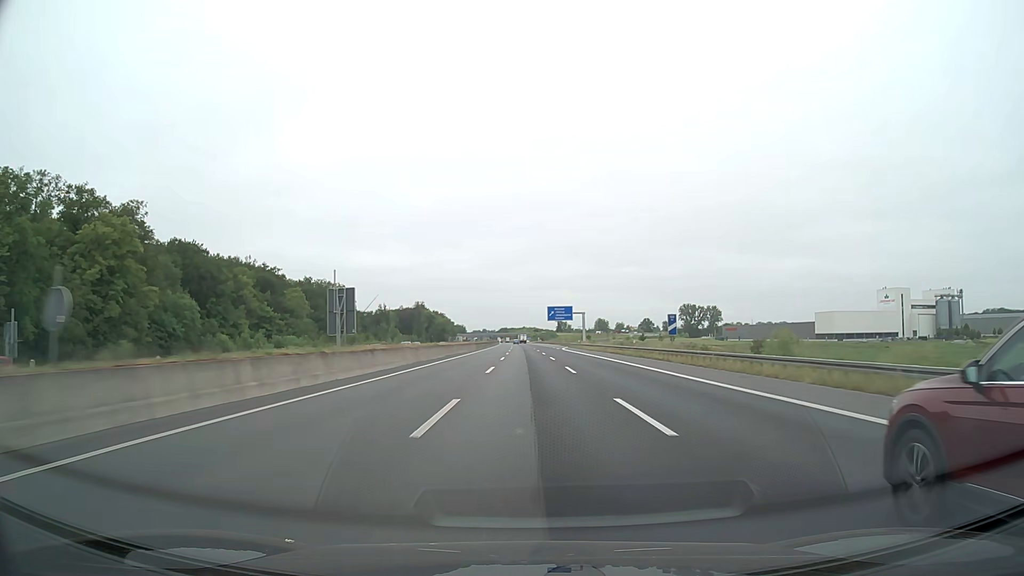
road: motorway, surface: asphalt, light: Day
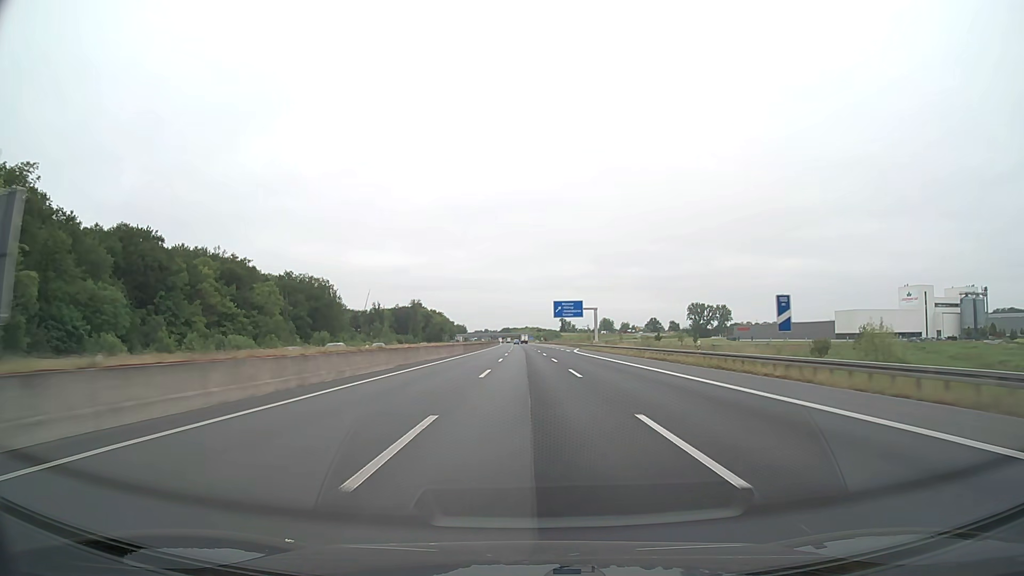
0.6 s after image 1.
(0.0, +21.7) m; 0°
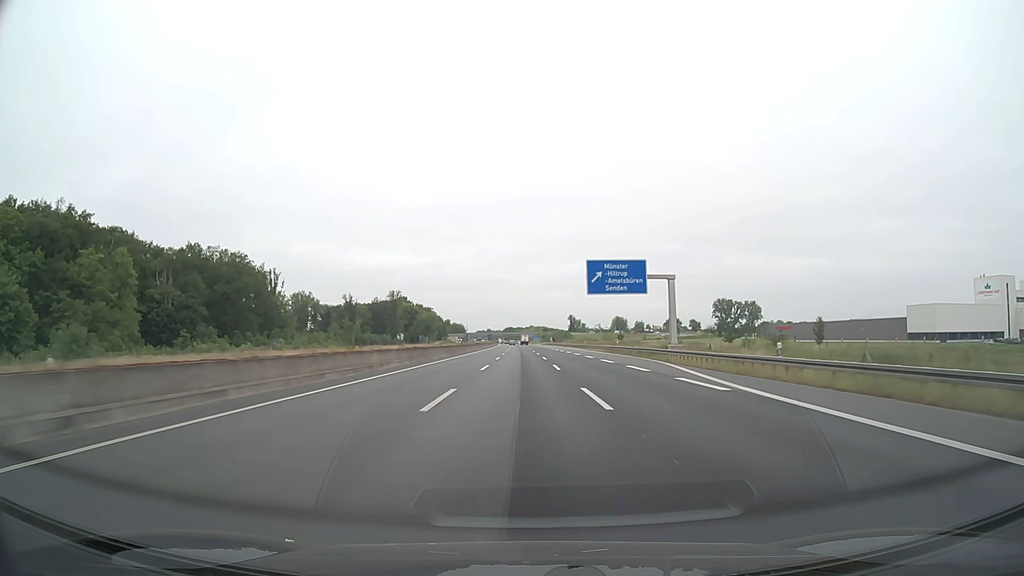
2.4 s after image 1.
(-0.2, +66.5) m; 0°
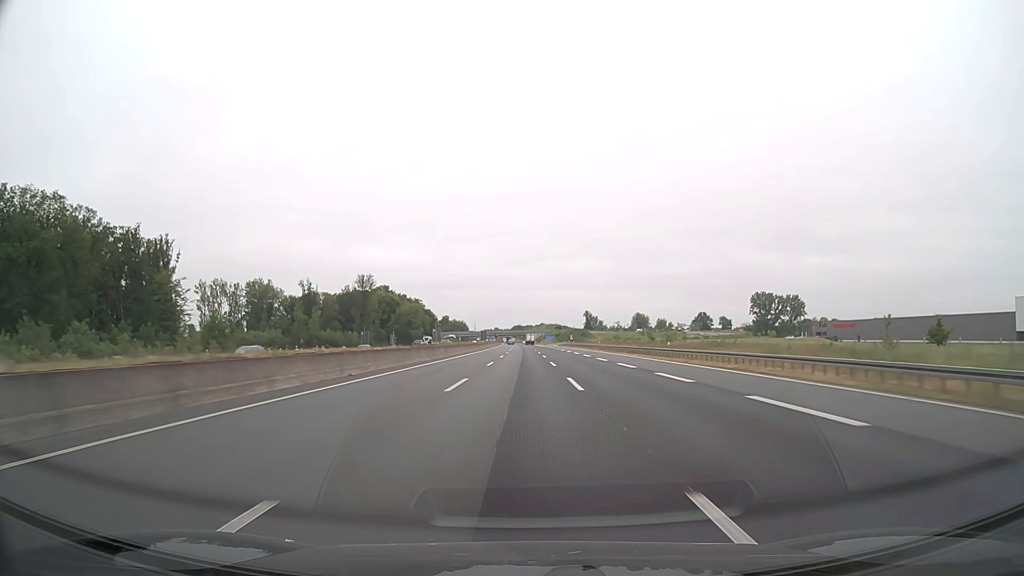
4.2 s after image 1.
(-0.4, +68.3) m; -1°
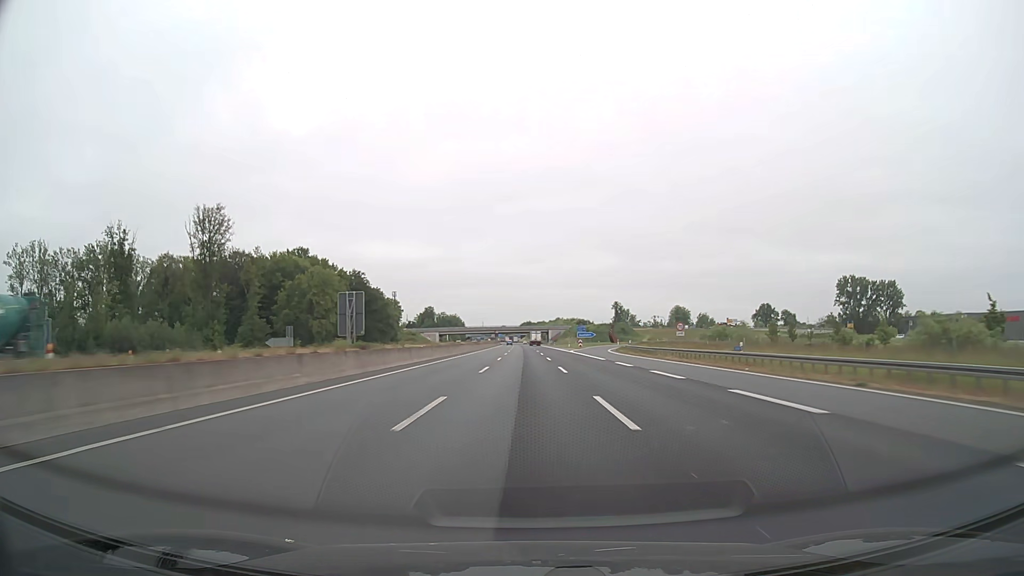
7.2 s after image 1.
(-1.0, +117.9) m; -1°
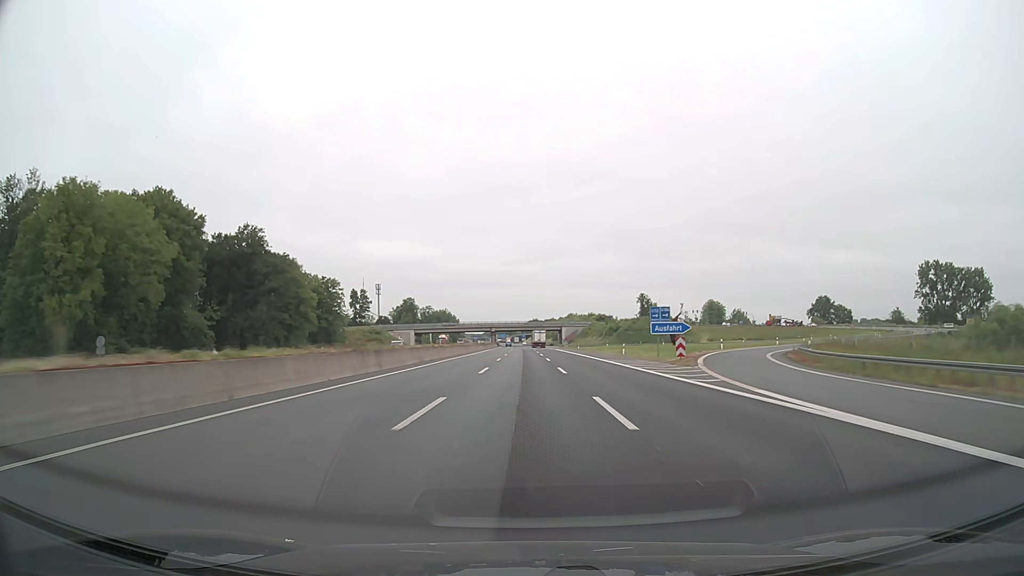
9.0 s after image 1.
(-0.3, +73.2) m; 0°
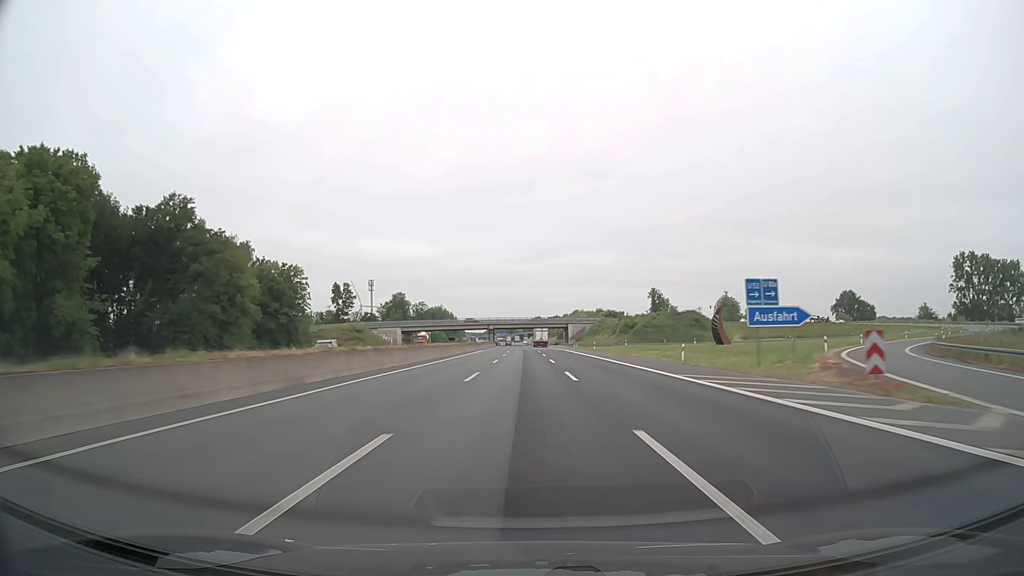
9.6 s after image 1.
(0.0, +24.7) m; 0°
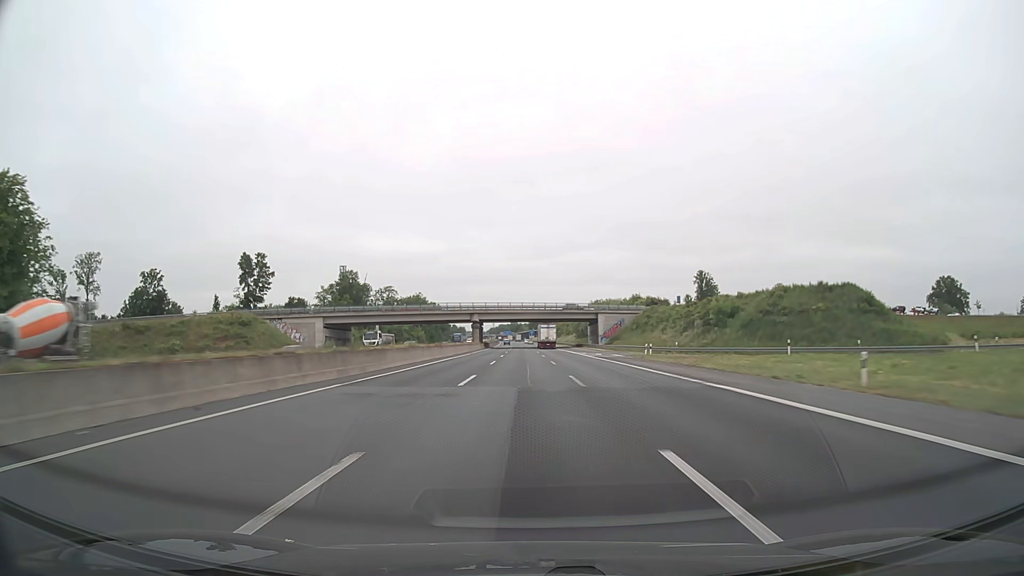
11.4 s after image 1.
(-0.4, +74.8) m; -1°
(0, +10) (0, +20) (0, +30) (0, +40) (0, +50) (0, +60) (0, +70) (0, +80) (-1, +90) (-1, +100) m
